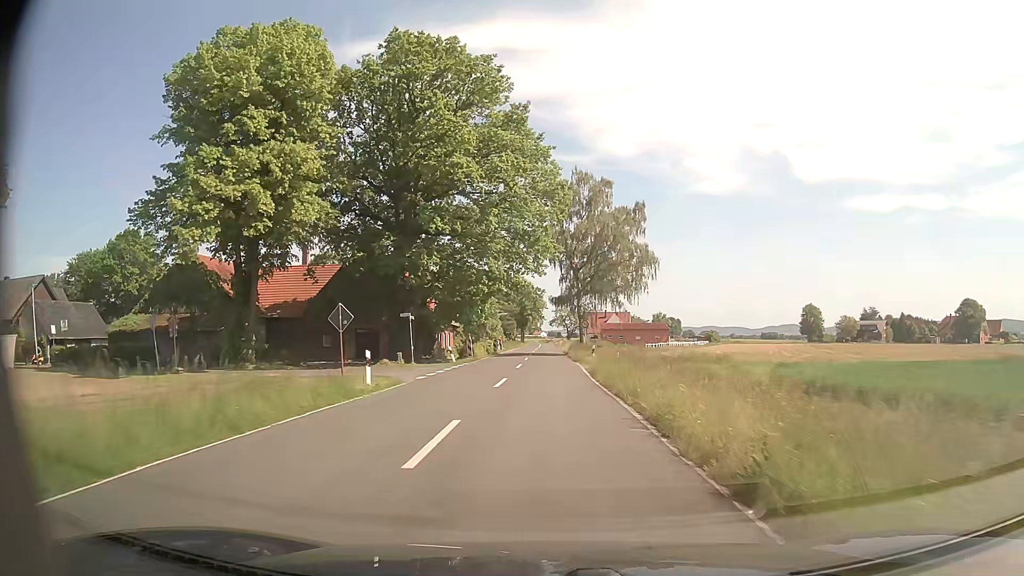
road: secondary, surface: asphalt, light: Day
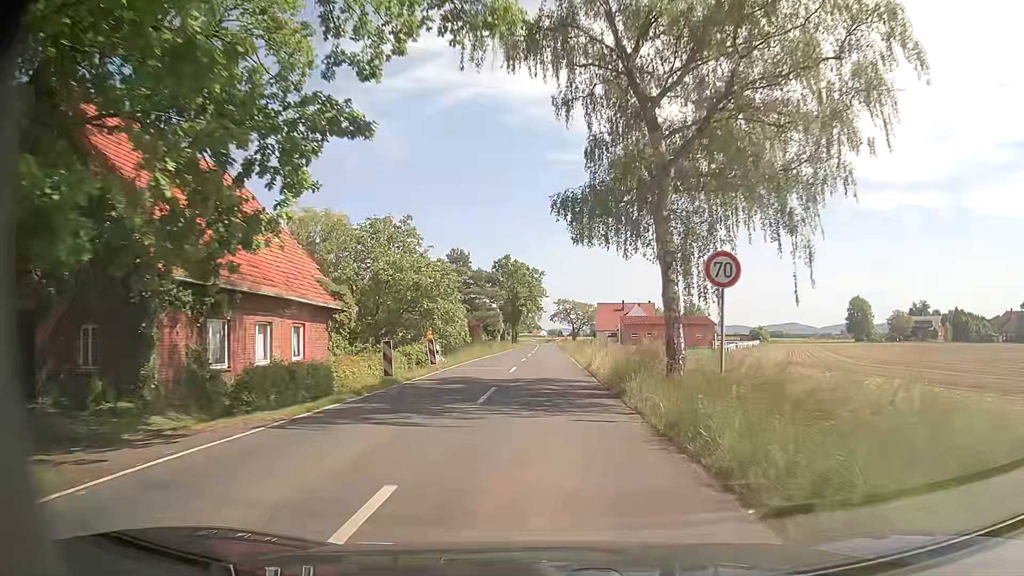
(0.0, +40.4) m; 0°
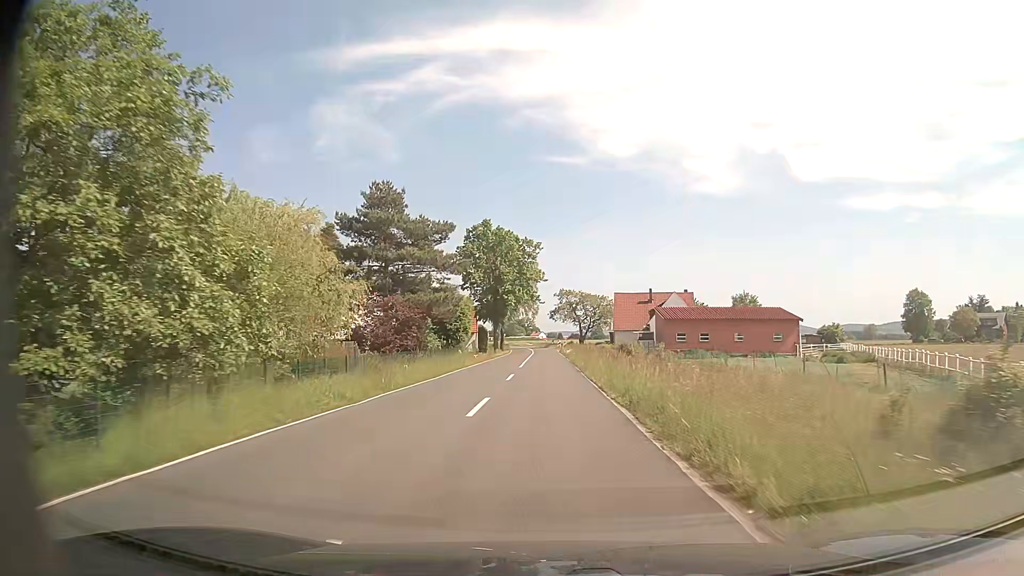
(0.0, +37.2) m; 0°
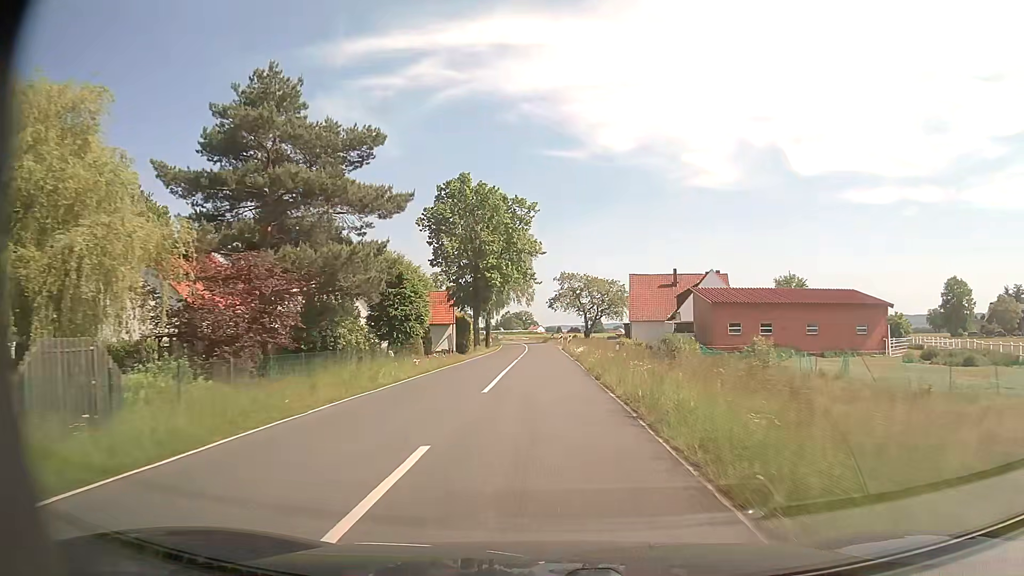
(+0.1, +19.8) m; 0°
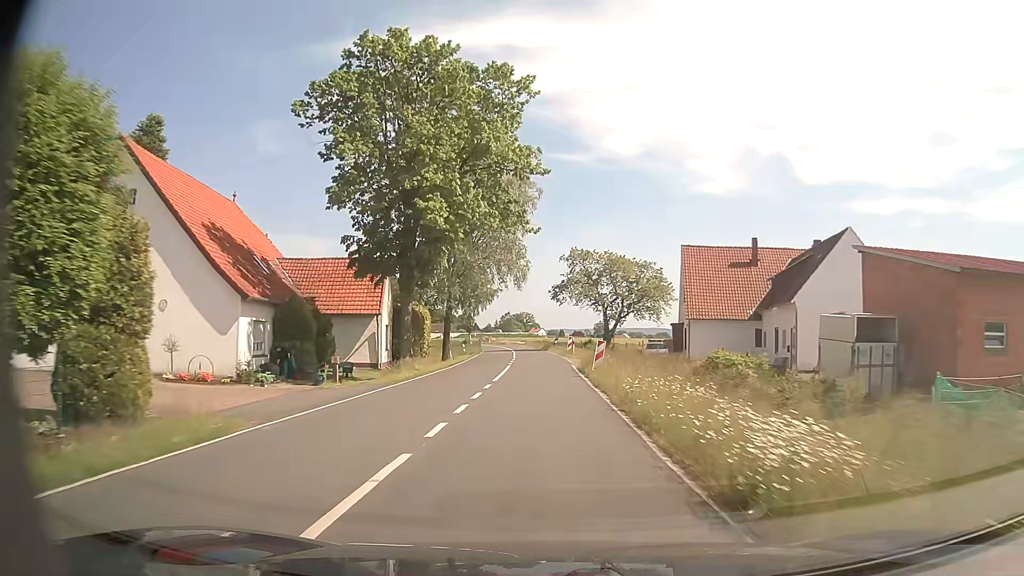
(+0.1, +29.4) m; 0°
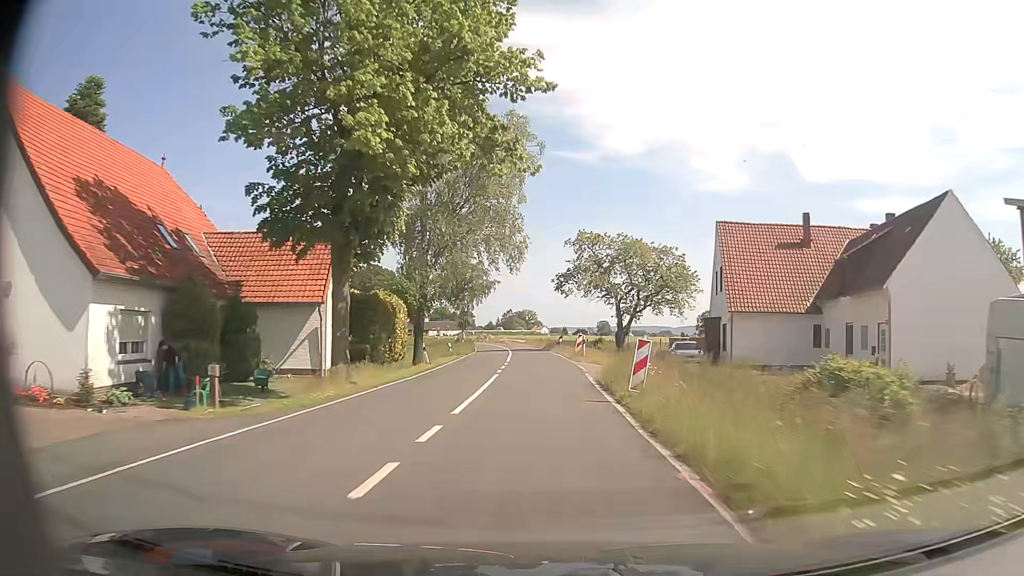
(0.0, +9.7) m; 0°
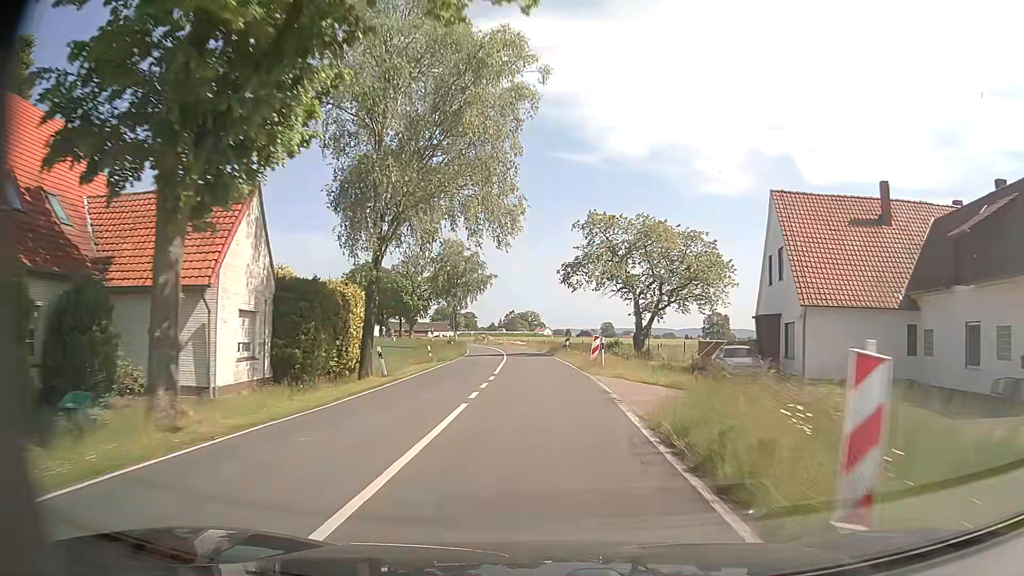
(0.0, +9.6) m; 0°
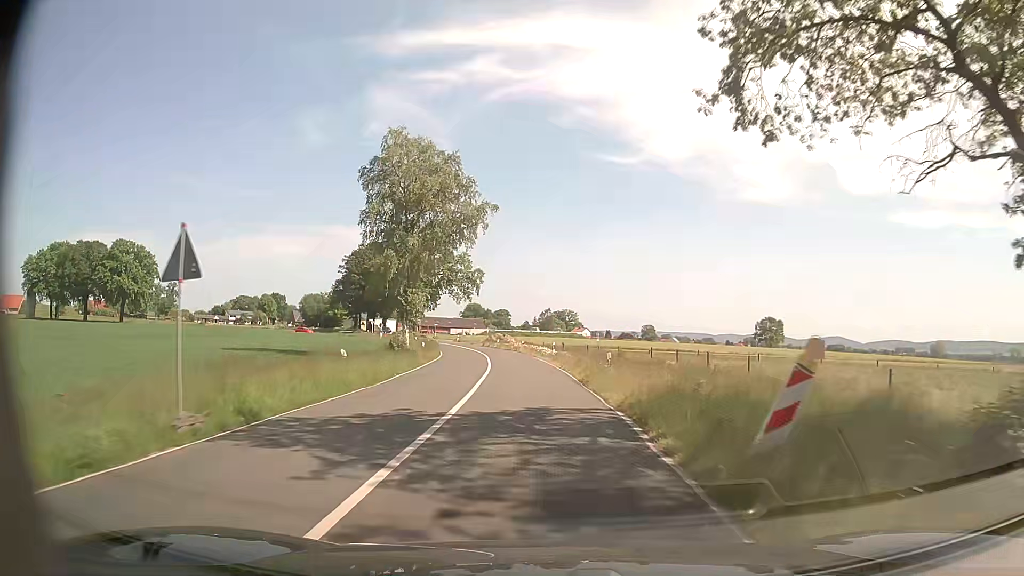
(-0.6, +37.8) m; -3°
(0, +10) (-1, +20) (-1, +30) (-2, +40) (-4, +50) (-5, +60) (-8, +69) (-10, +79) (-13, +89) (-16, +98) m
